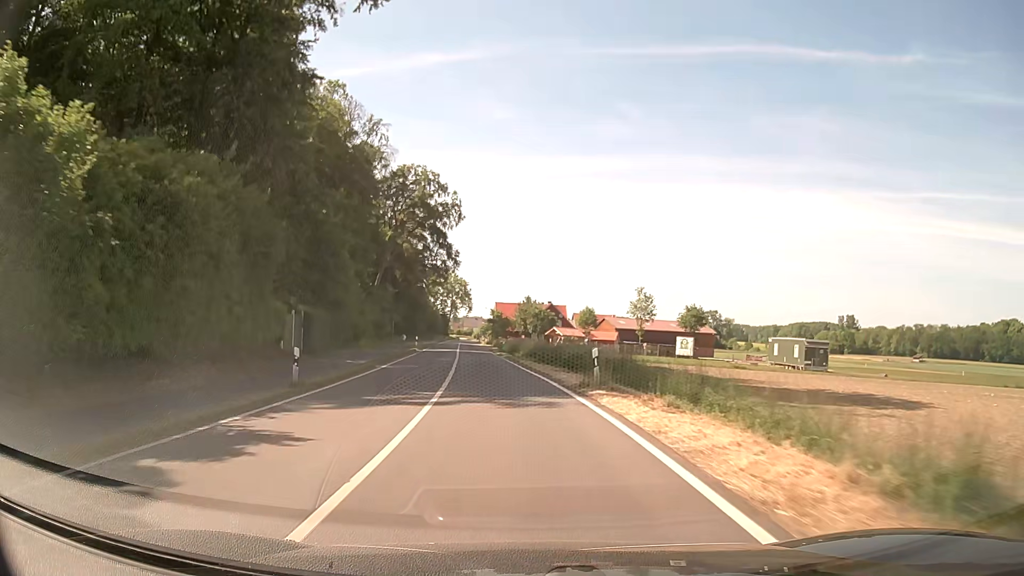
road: secondary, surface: asphalt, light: Day
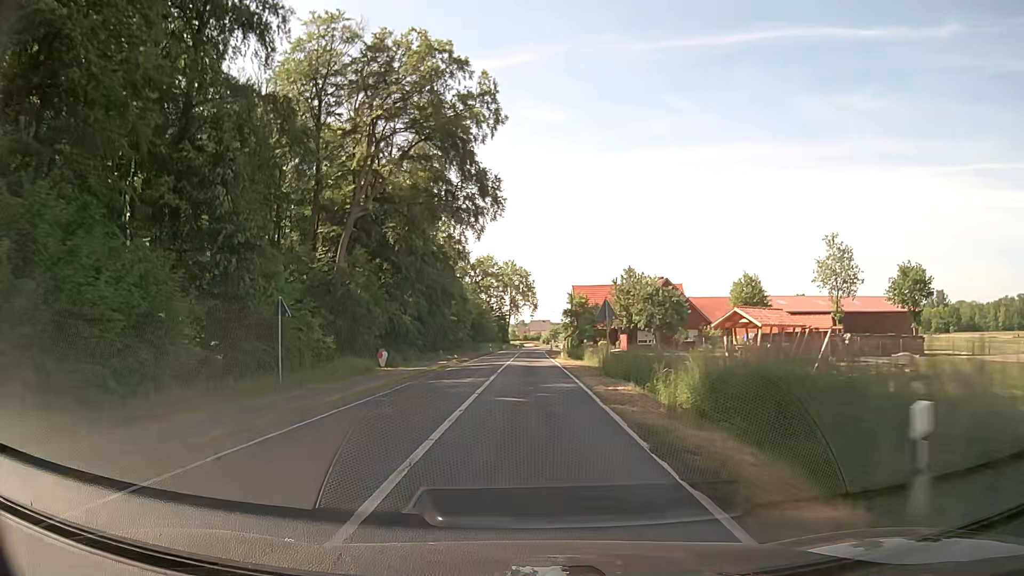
(-4.2, +53.5) m; -6°
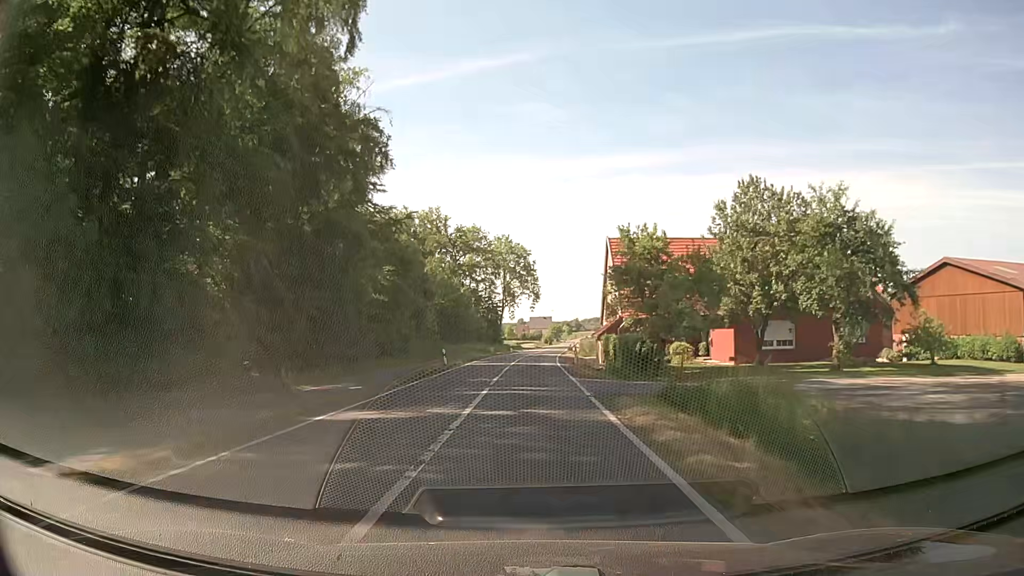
(+0.2, +42.9) m; 0°
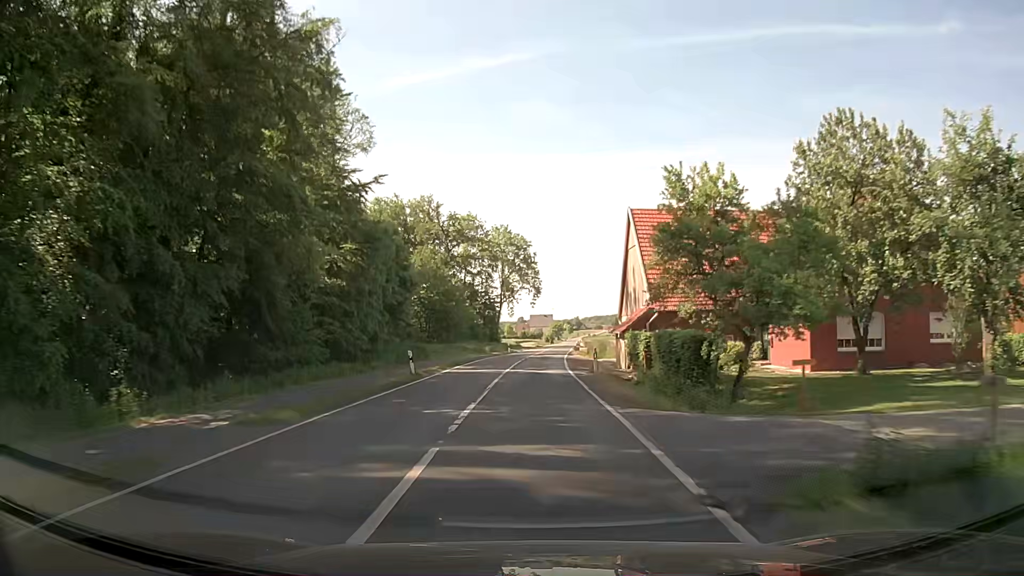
(0.0, +10.8) m; 0°
